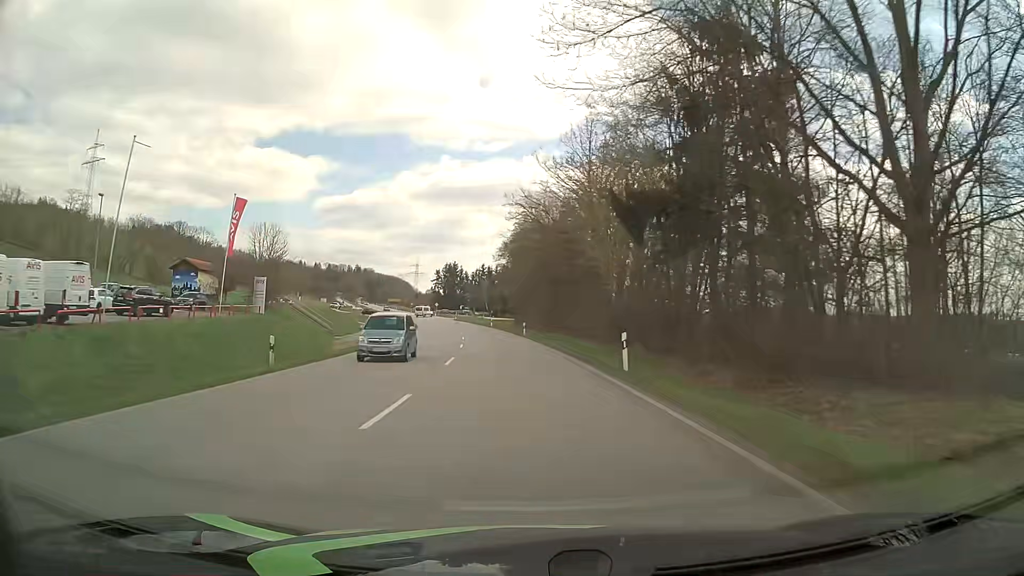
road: primary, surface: asphalt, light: Day
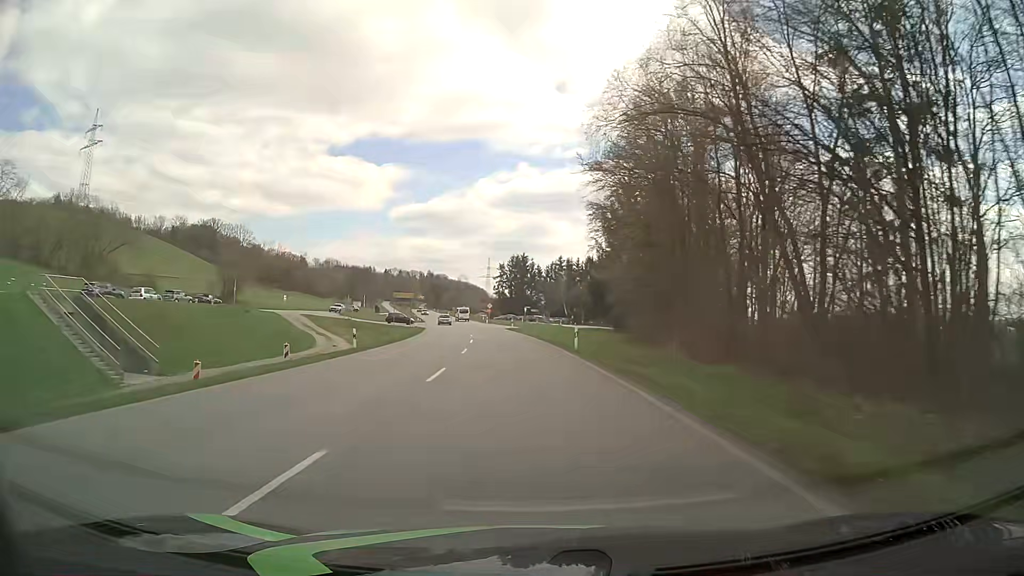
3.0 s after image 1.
(-3.2, +53.7) m; -7°
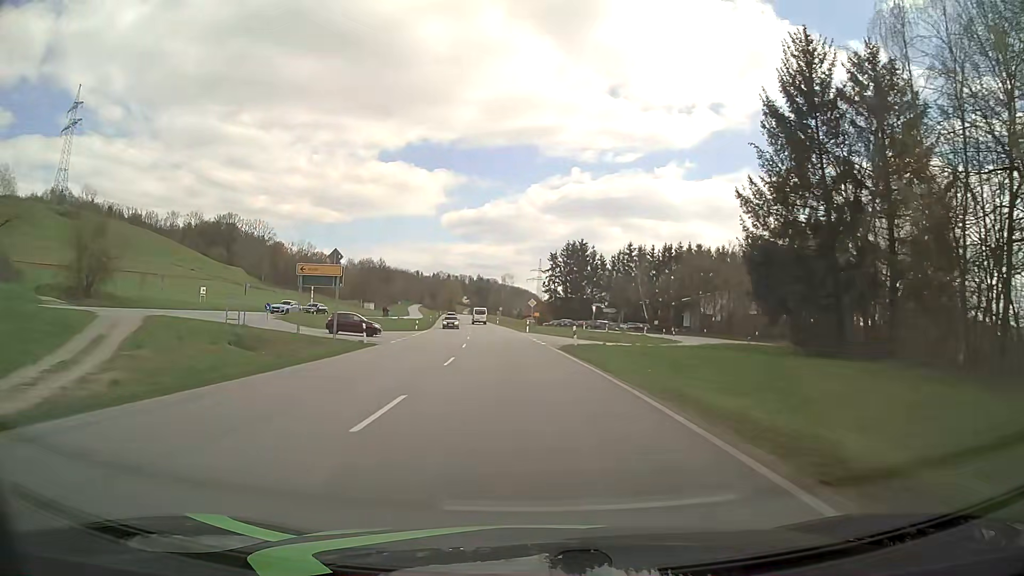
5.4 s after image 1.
(-1.7, +42.6) m; -5°
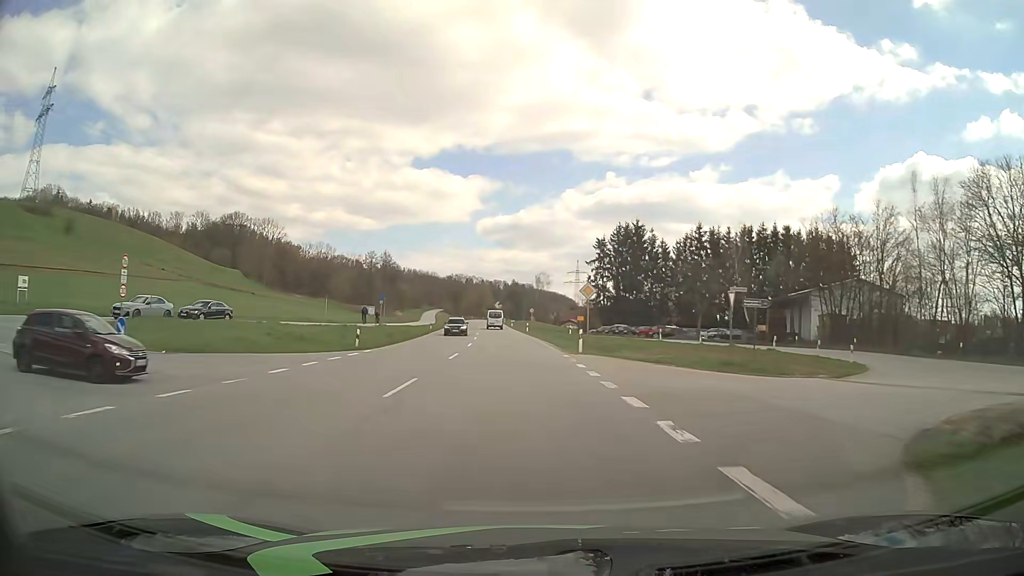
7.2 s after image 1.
(-0.8, +32.1) m; -3°
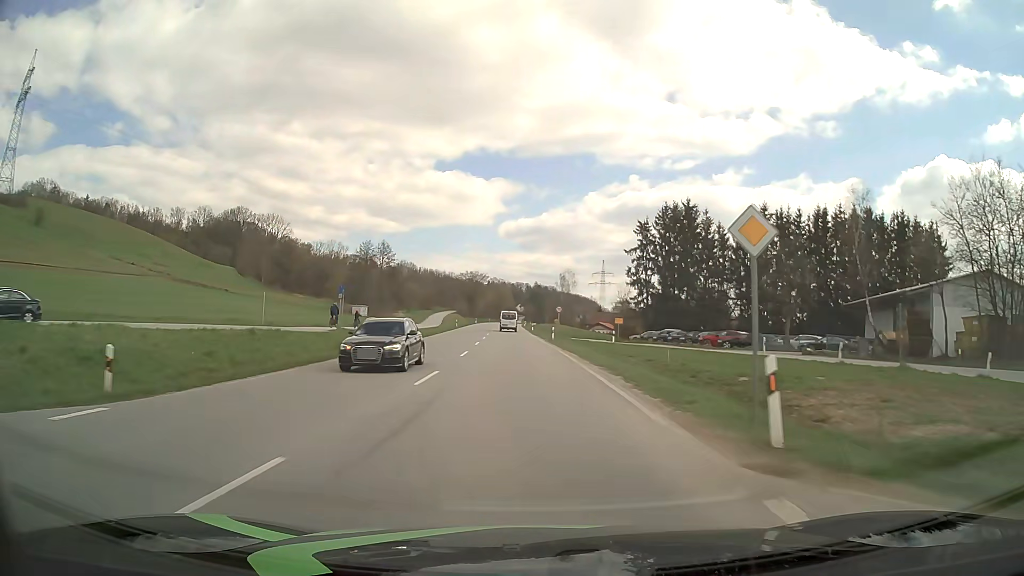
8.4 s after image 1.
(-0.3, +21.4) m; -2°
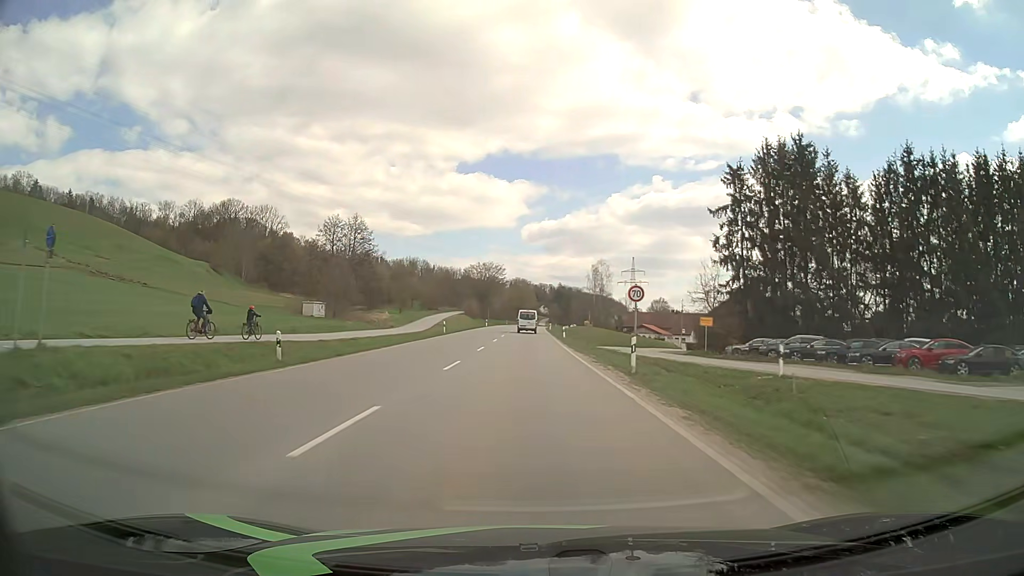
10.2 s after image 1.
(-0.6, +32.2) m; -2°
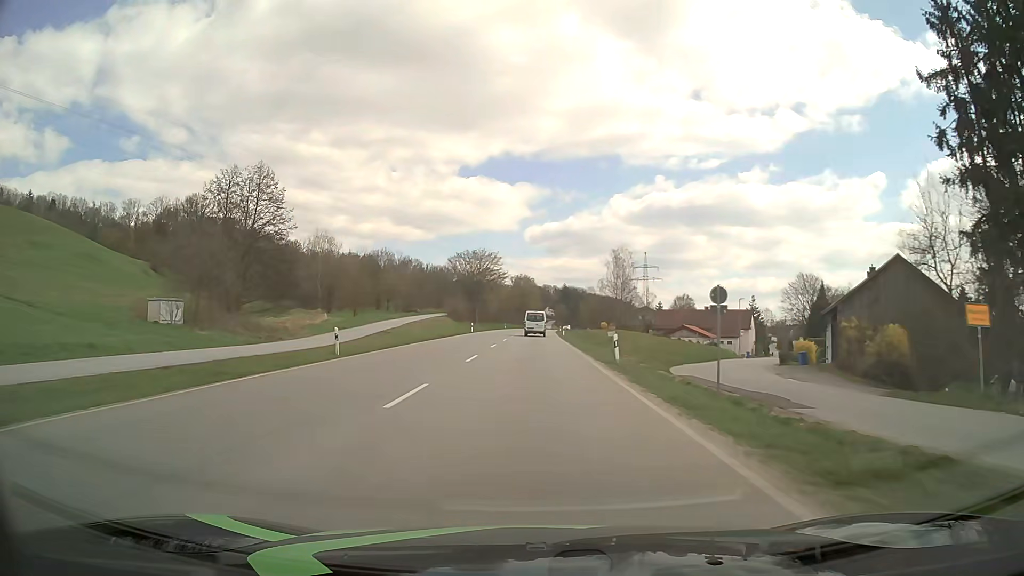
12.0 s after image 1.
(-0.2, +32.2) m; 0°
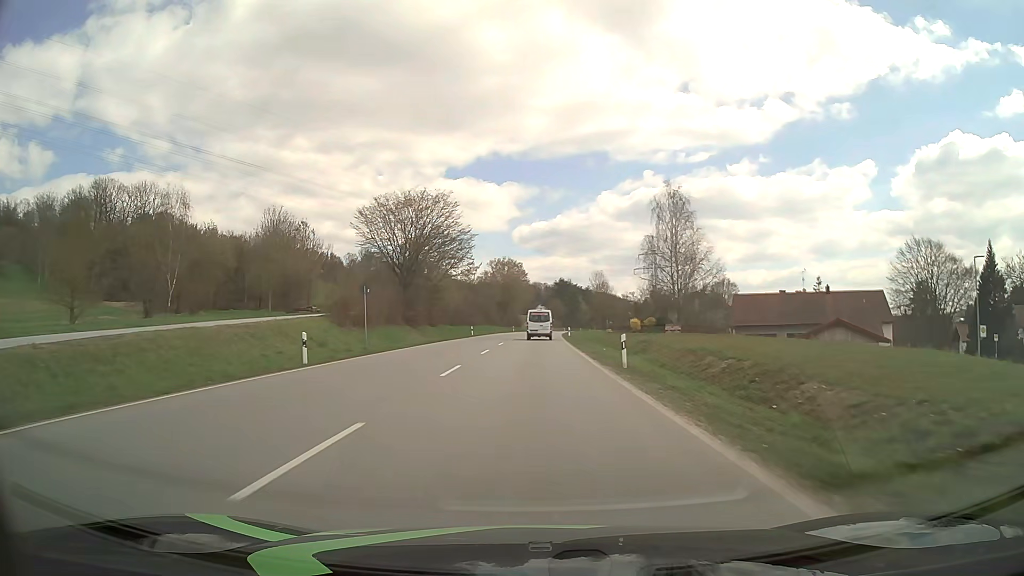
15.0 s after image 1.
(+0.1, +53.3) m; +1°
(0, +10) (0, +20) (0, +30) (0, +40) (0, +50) (0, +60) (+1, +70) (+1, +80) (+1, +90) (+2, +100) m
